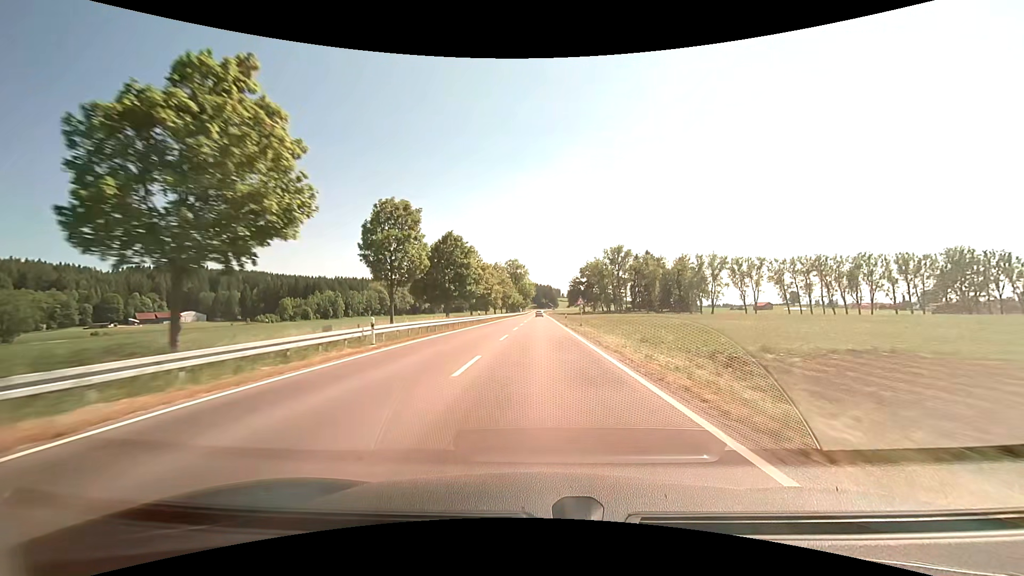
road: primary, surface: asphalt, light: Day
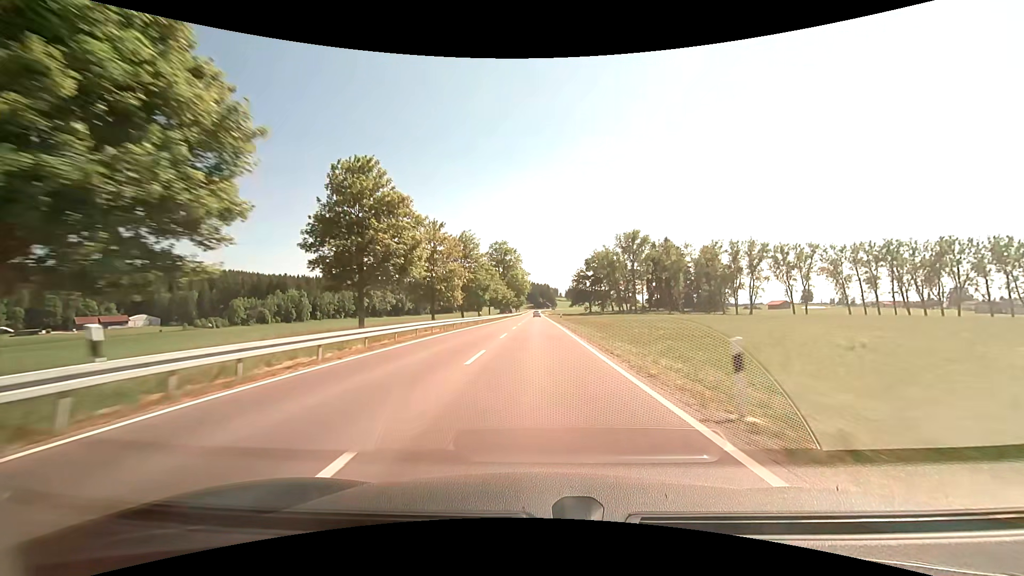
(+0.2, +45.8) m; +1°
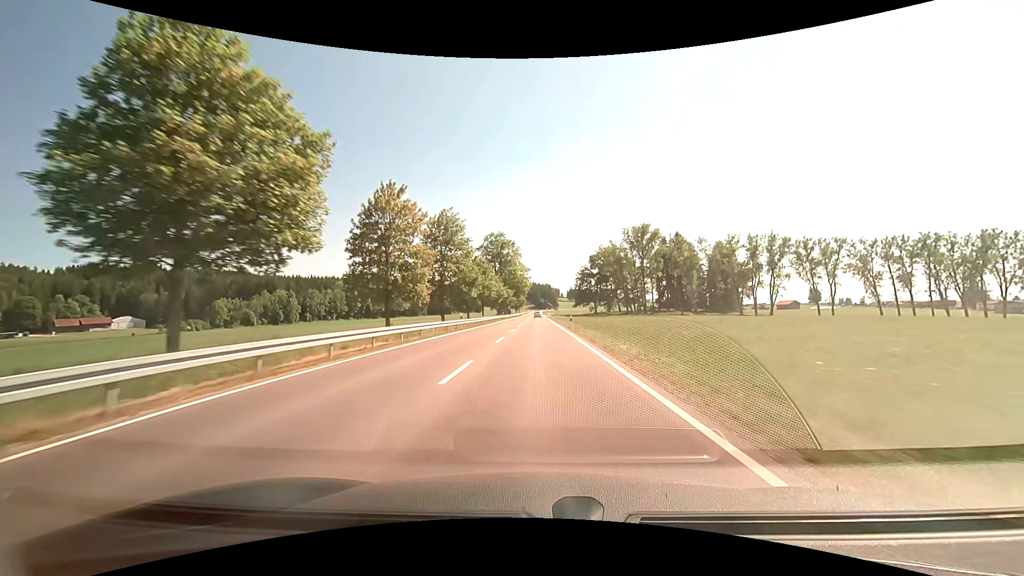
(-0.1, +15.3) m; 0°
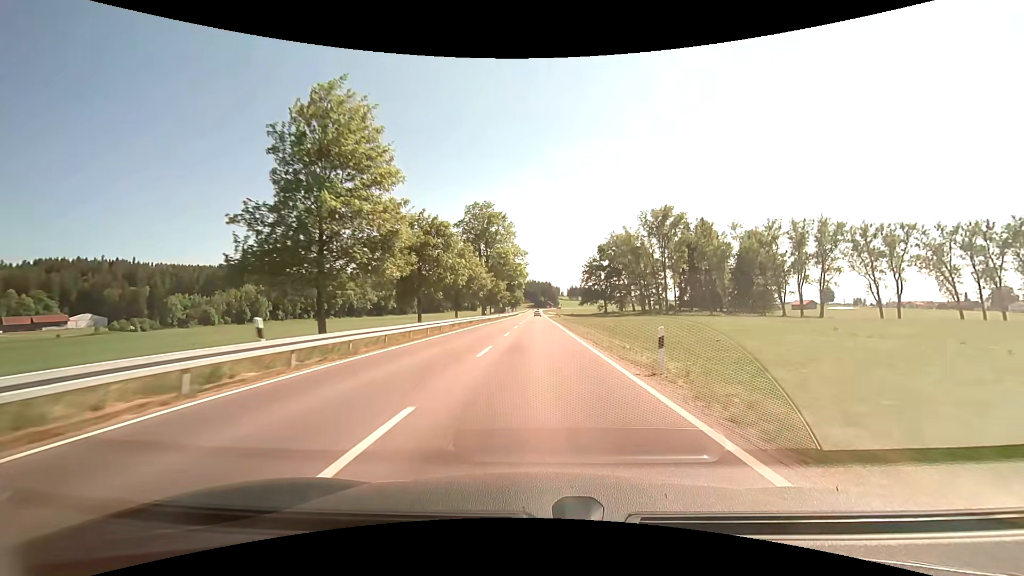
(+0.1, +30.6) m; 0°
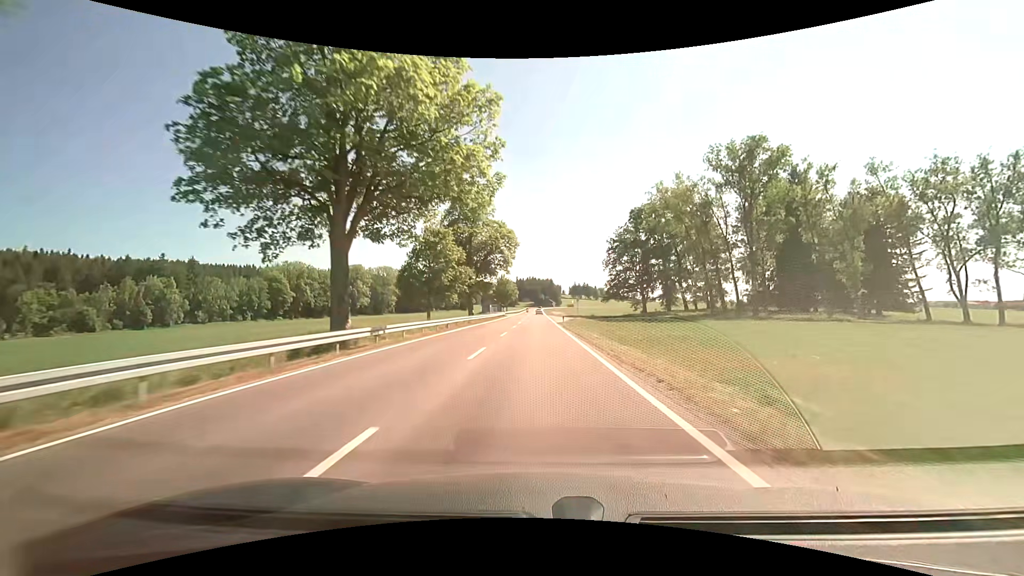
(-0.1, +61.1) m; 0°
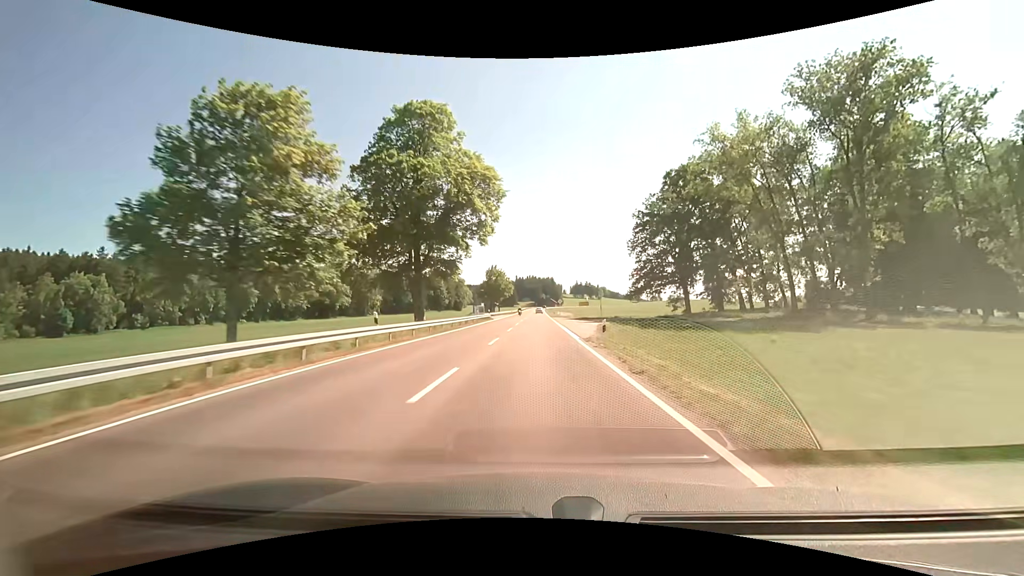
(+0.4, +30.5) m; +1°
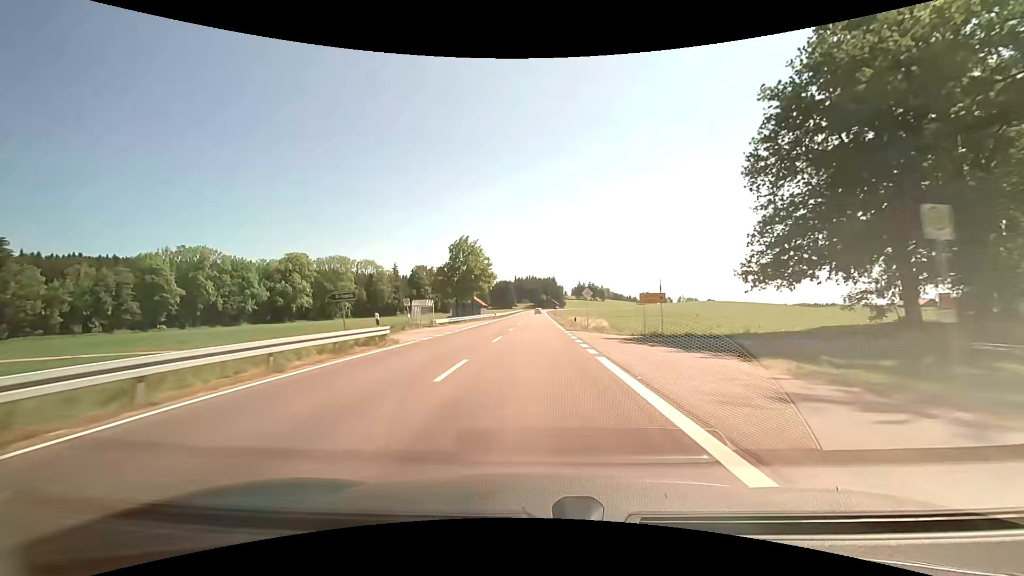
(-0.1, +45.8) m; -1°
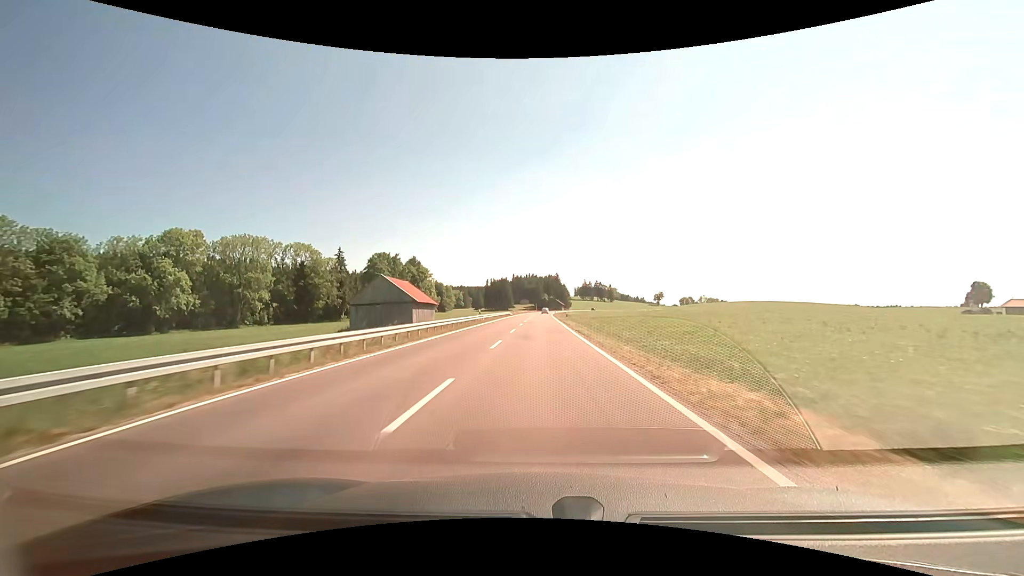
(-0.8, +75.9) m; -1°
(0, +10) (0, +20) (0, +30) (0, +40) (0, +50) (0, +60) (0, +70) (0, +80) (0, +90) (0, +100) m
